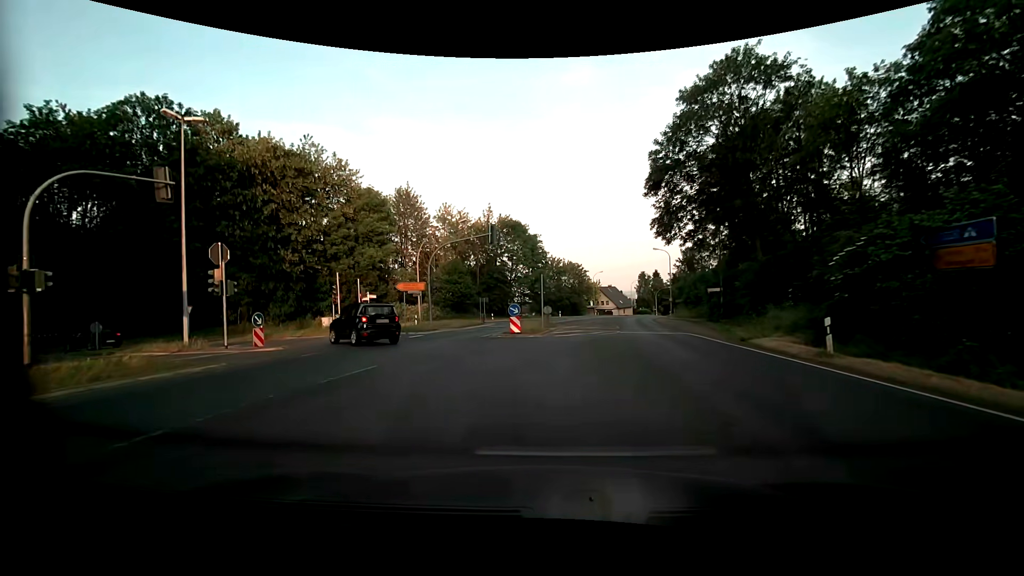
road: primary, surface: asphalt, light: Day
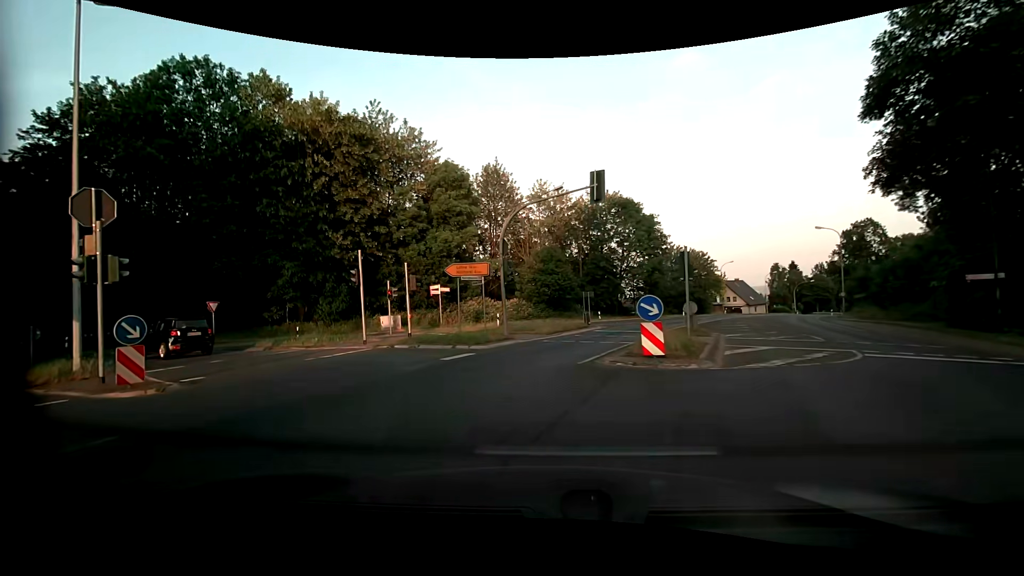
(-1.0, +12.1) m; -12°
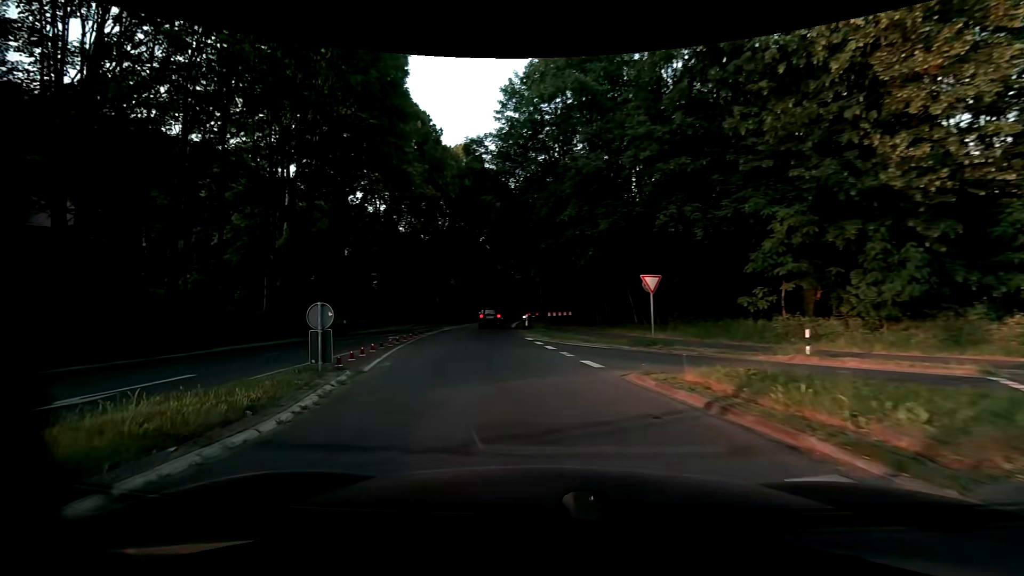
(-6.7, +15.6) m; -53°
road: secondary
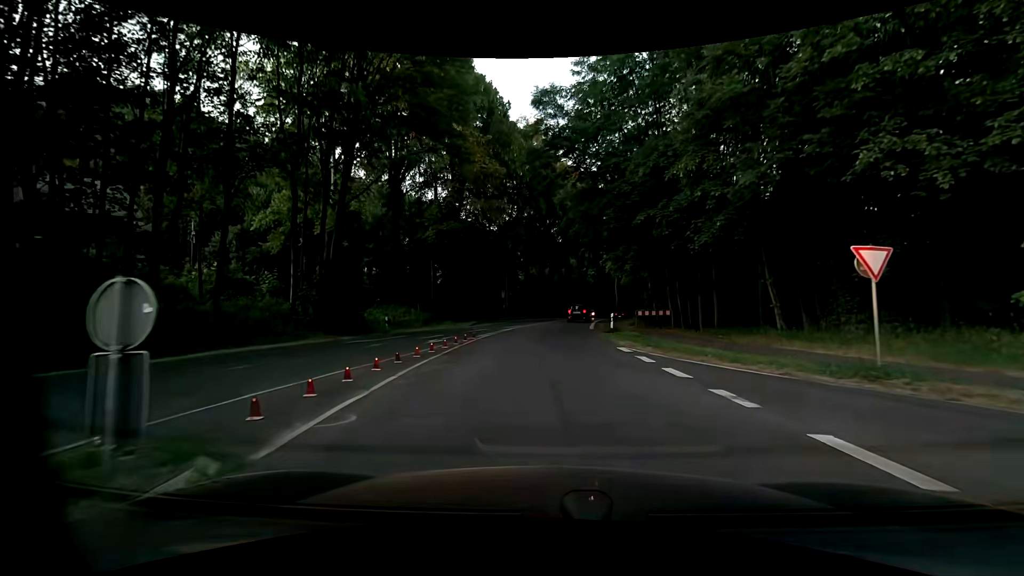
(-0.8, +7.9) m; -8°
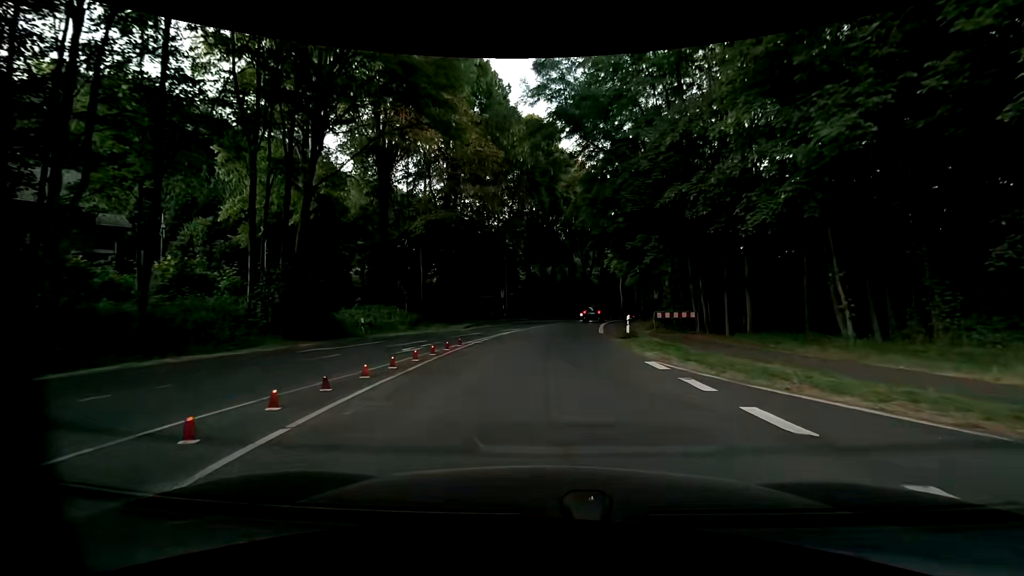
(-0.1, +4.6) m; -1°
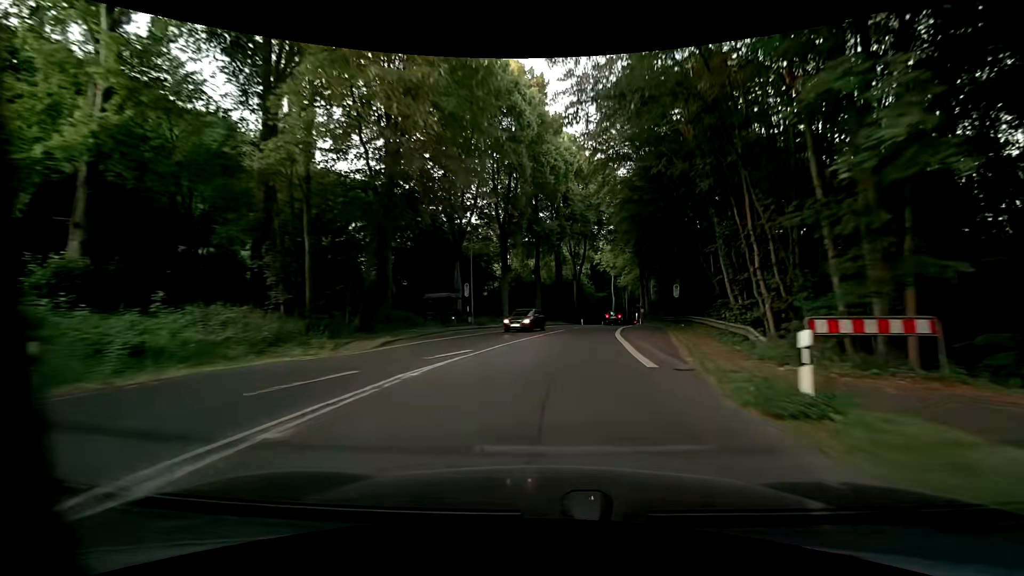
(+0.2, +16.8) m; +2°
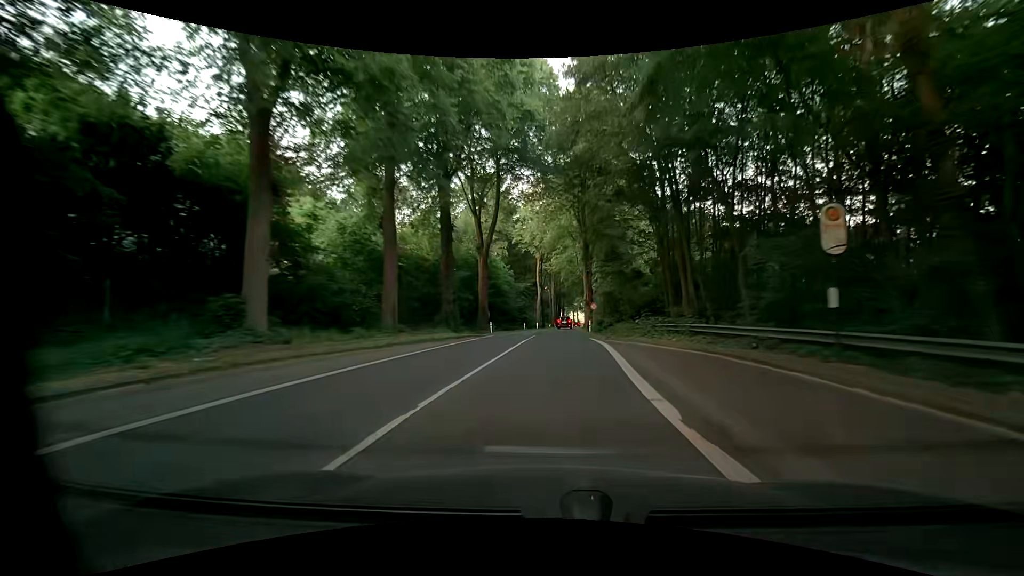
(+2.9, +34.8) m; +9°
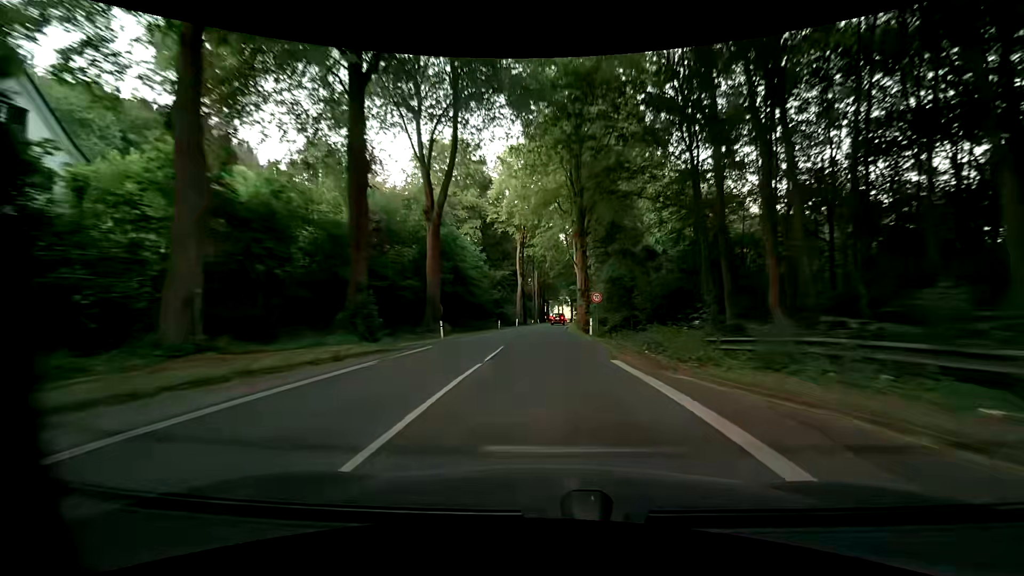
(+0.2, +15.5) m; +1°
(0, +10) (0, +20) (0, +30) (0, +40) (+1, +50) (+1, +60) (+2, +70) (+3, +80) (+3, +90) (+4, +100) m
